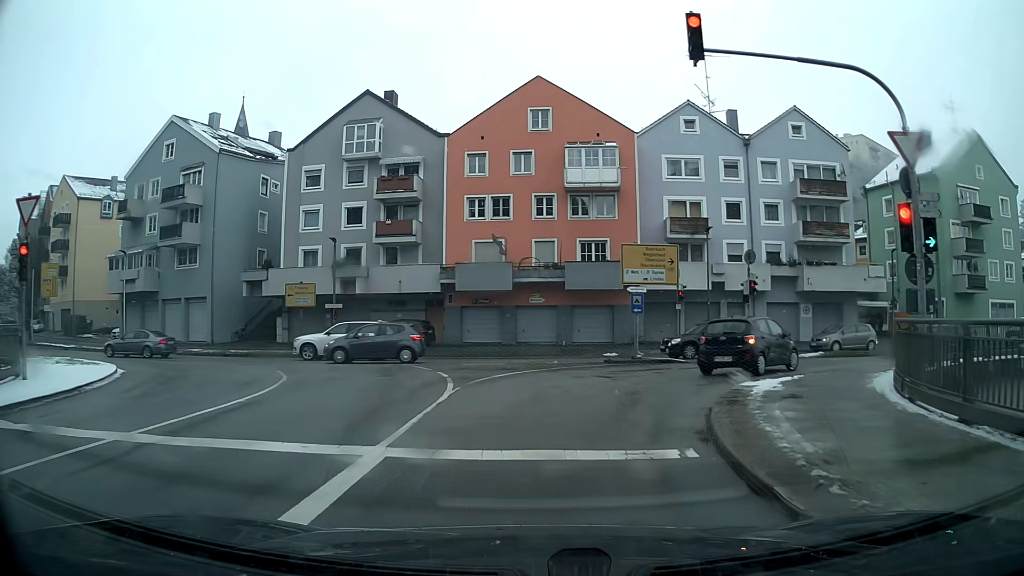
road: primary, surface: asphalt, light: Day
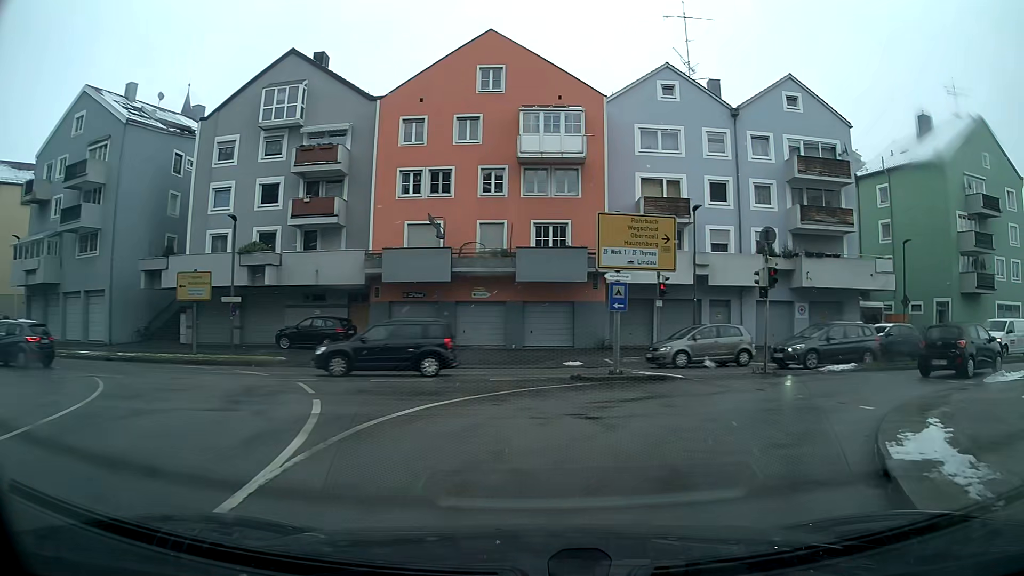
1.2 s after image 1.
(+0.4, +7.2) m; +9°
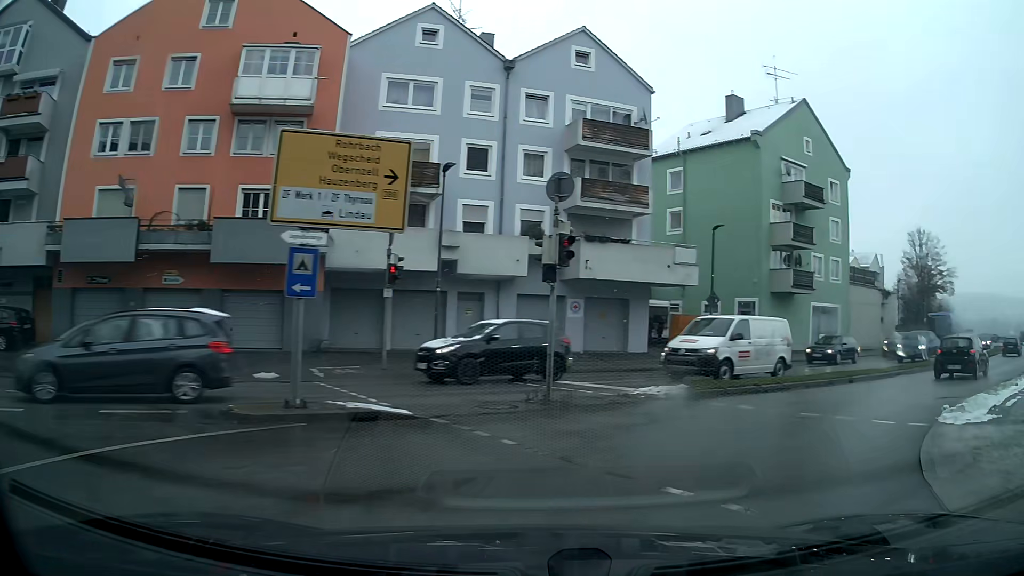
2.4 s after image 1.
(+1.4, +7.5) m; +24°
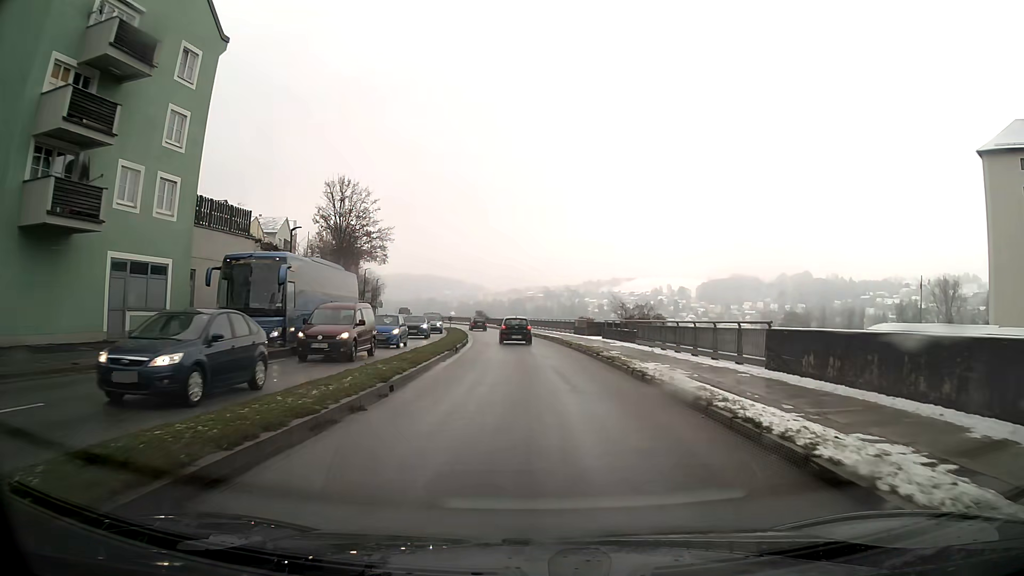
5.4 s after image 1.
(+11.0, +19.4) m; +42°
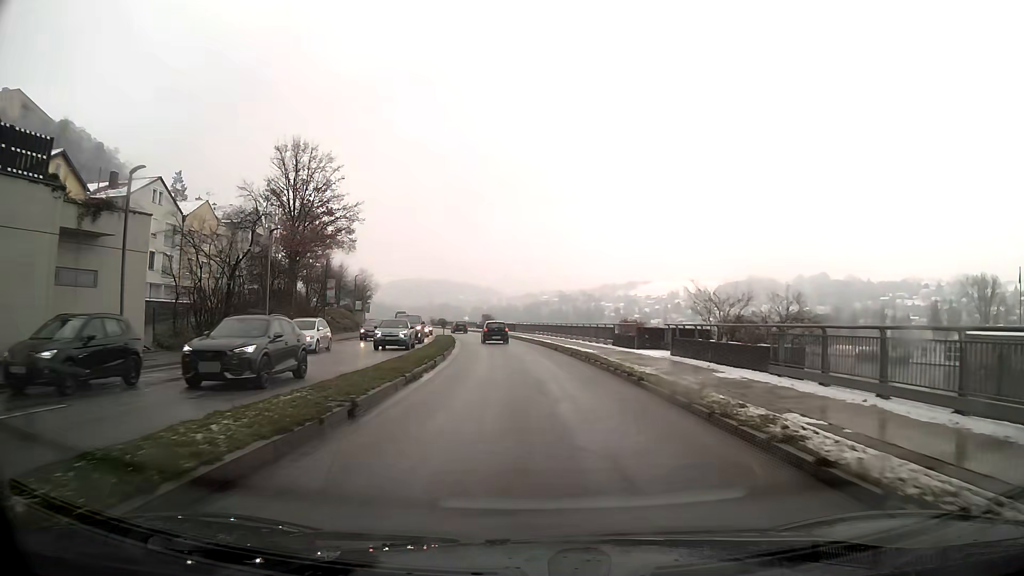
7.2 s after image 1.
(-0.2, +17.8) m; -1°
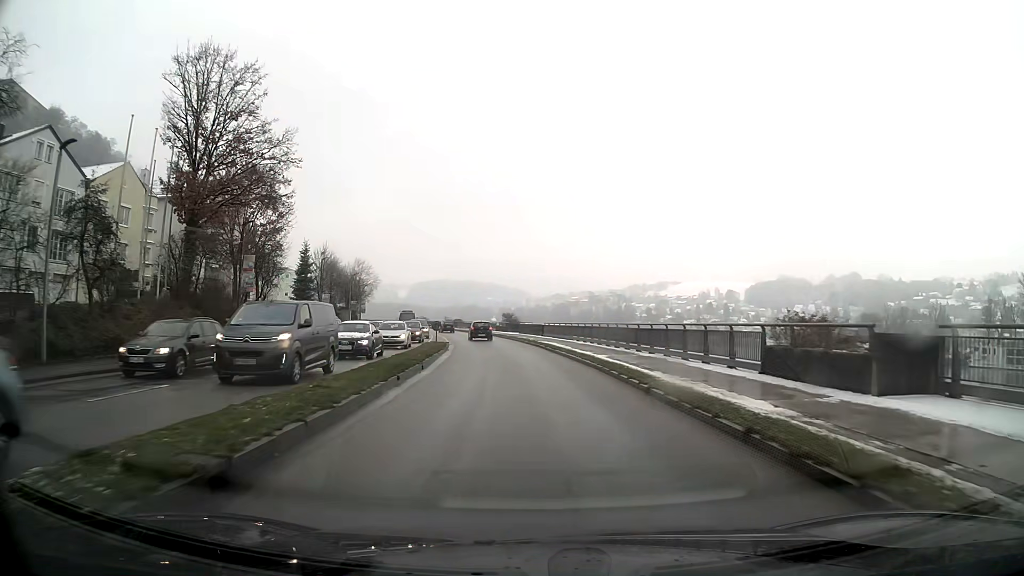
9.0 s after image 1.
(-0.5, +20.4) m; -3°
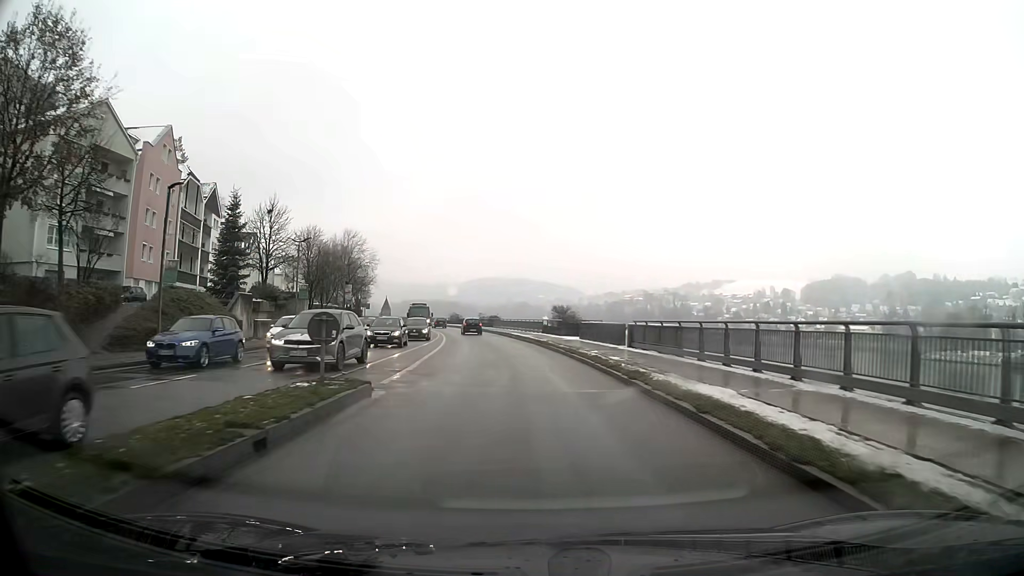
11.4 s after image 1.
(-1.1, +29.0) m; -5°
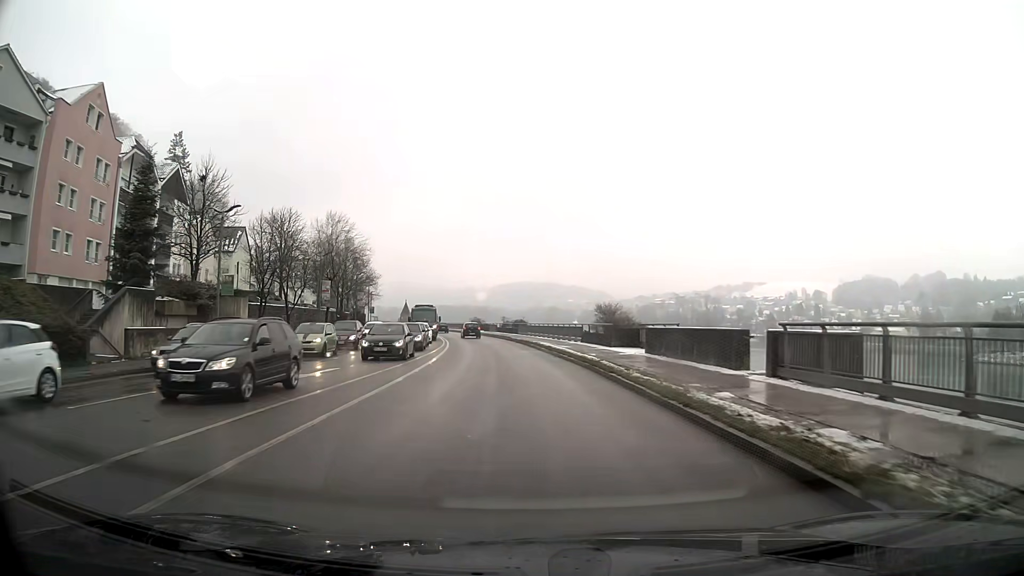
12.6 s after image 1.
(-0.3, +14.8) m; -3°
